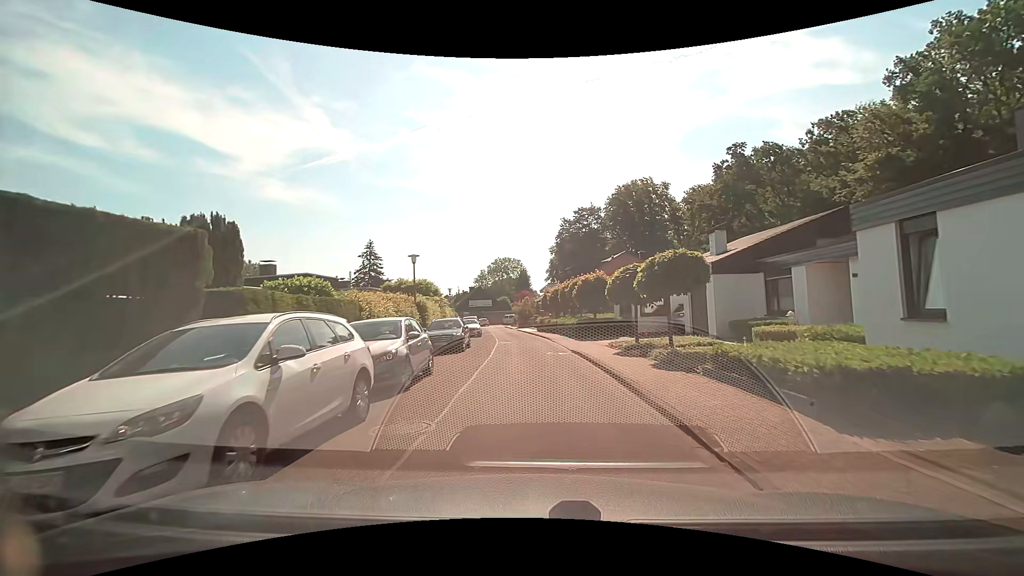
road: residential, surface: asphalt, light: Day
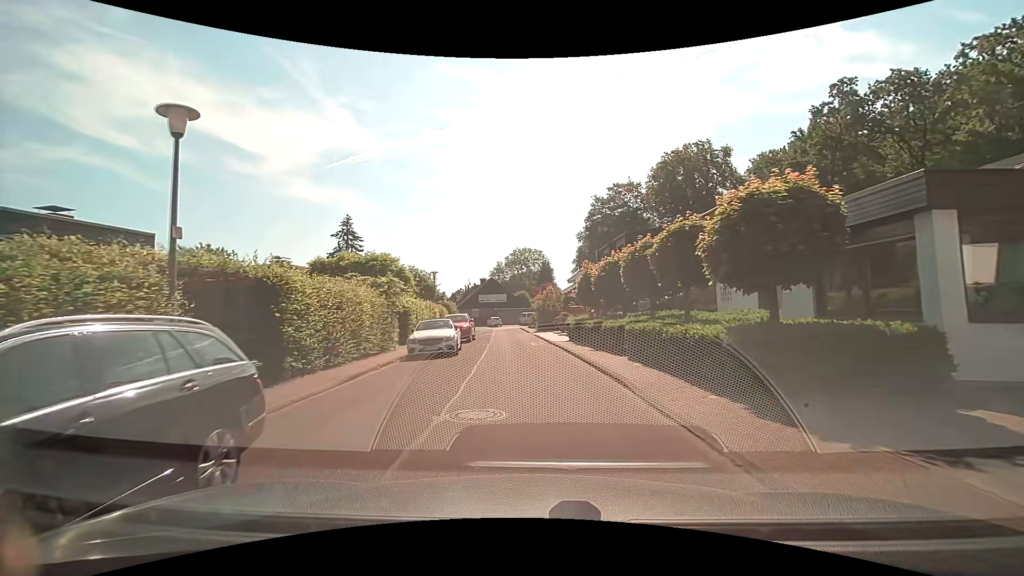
(-0.3, +19.8) m; -4°
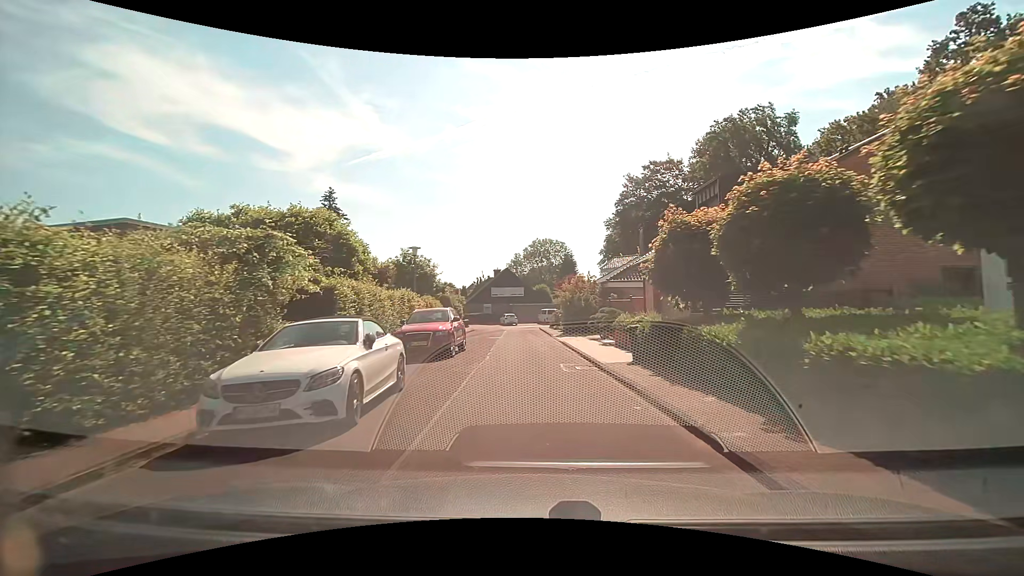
(0.0, +12.2) m; -1°
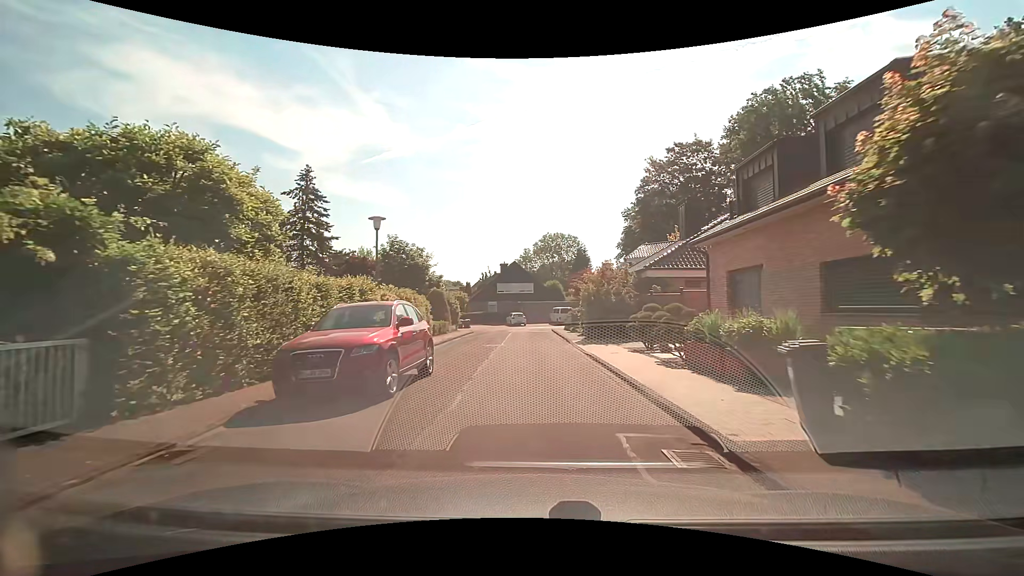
(-0.1, +7.9) m; -1°
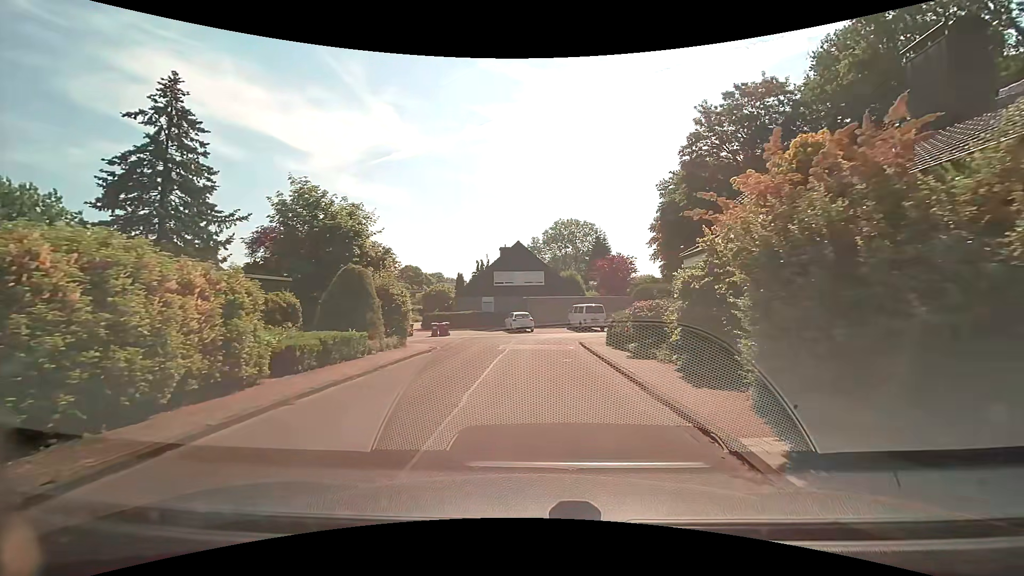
(-0.2, +18.3) m; -1°
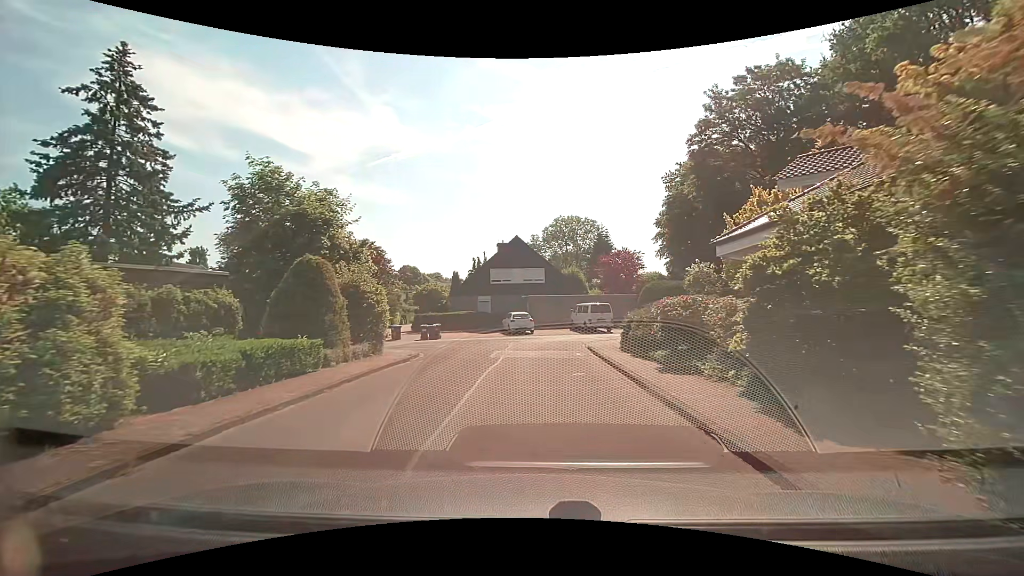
(0.0, +3.4) m; +1°
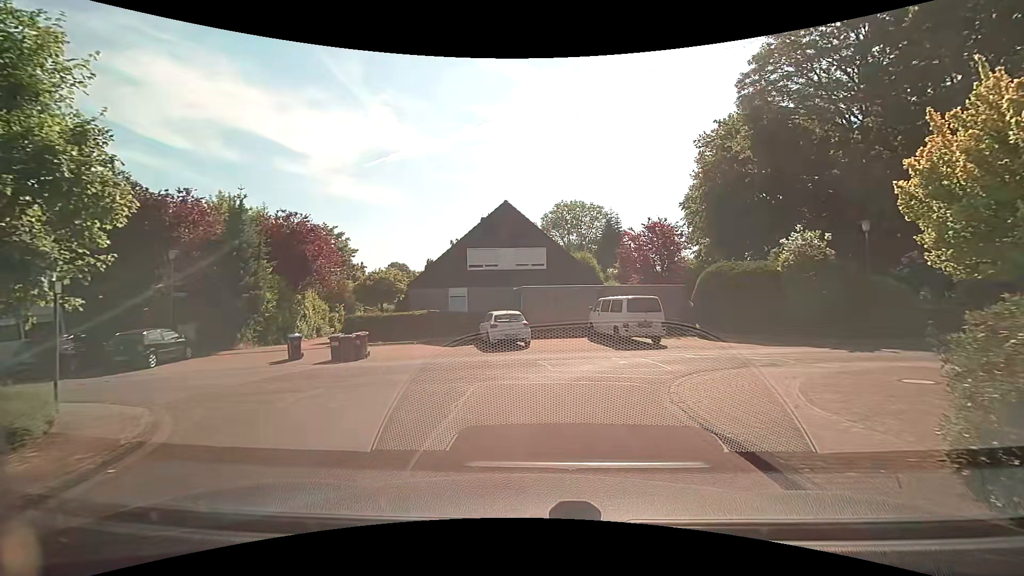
(-0.2, +13.8) m; 0°
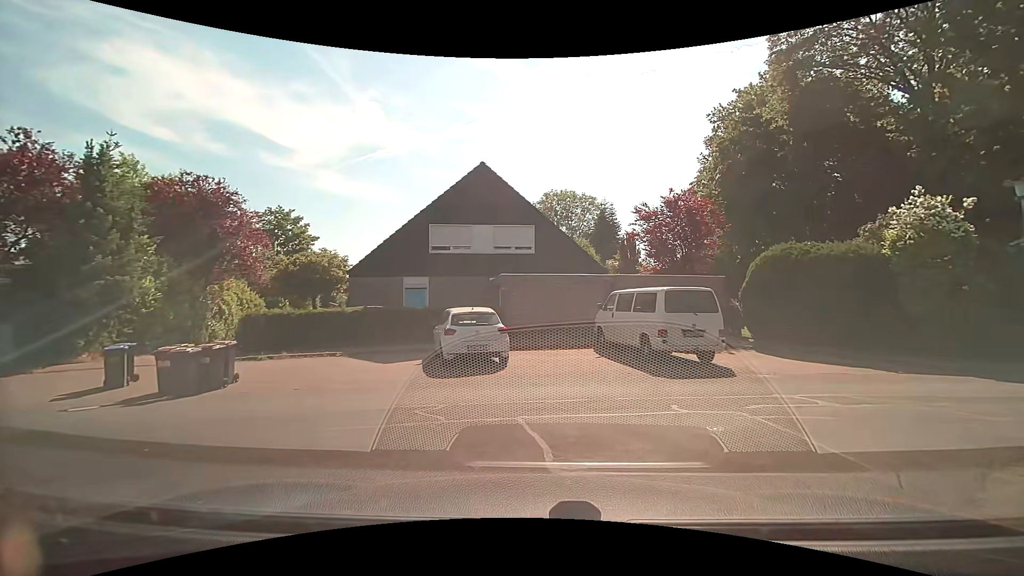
(0.0, +7.5) m; 0°
(+3, +9) (+13, +12) (+23, +13) (+33, +13) (+43, +13) (+53, +12) (+62, +10) (+72, +7) (+81, +3) (+89, -2) m
